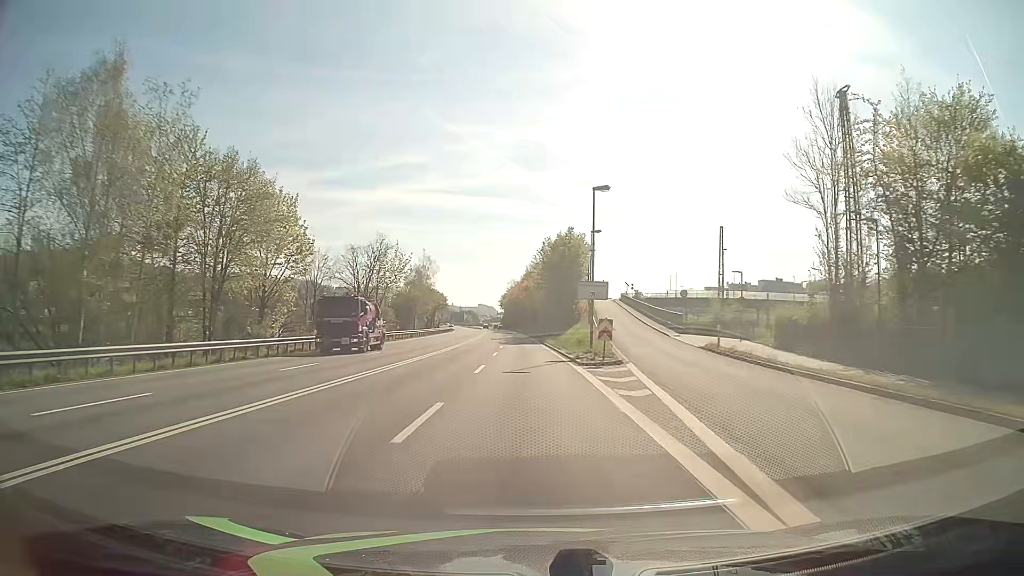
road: primary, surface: asphalt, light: Day
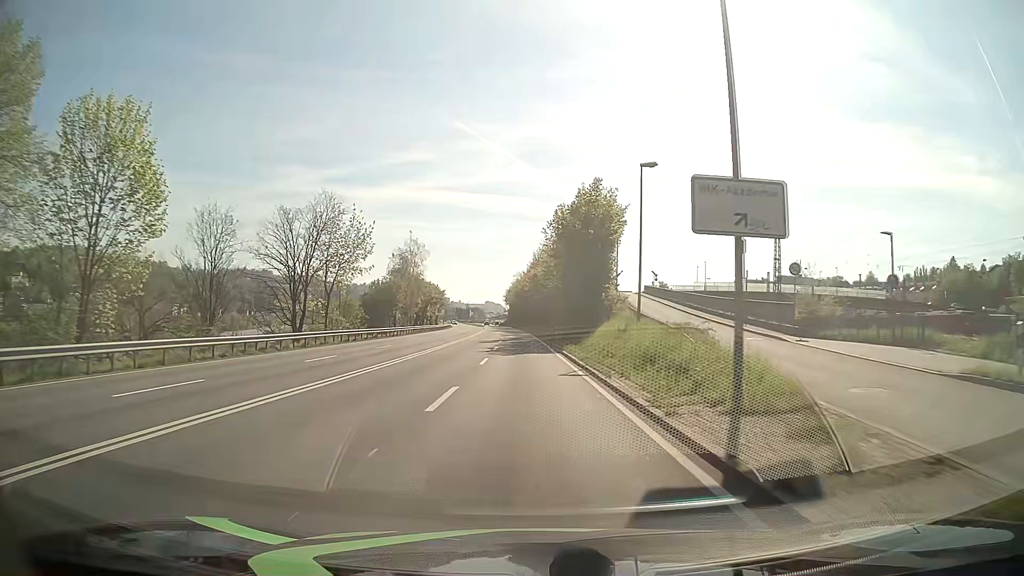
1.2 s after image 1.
(-0.1, +21.5) m; -1°
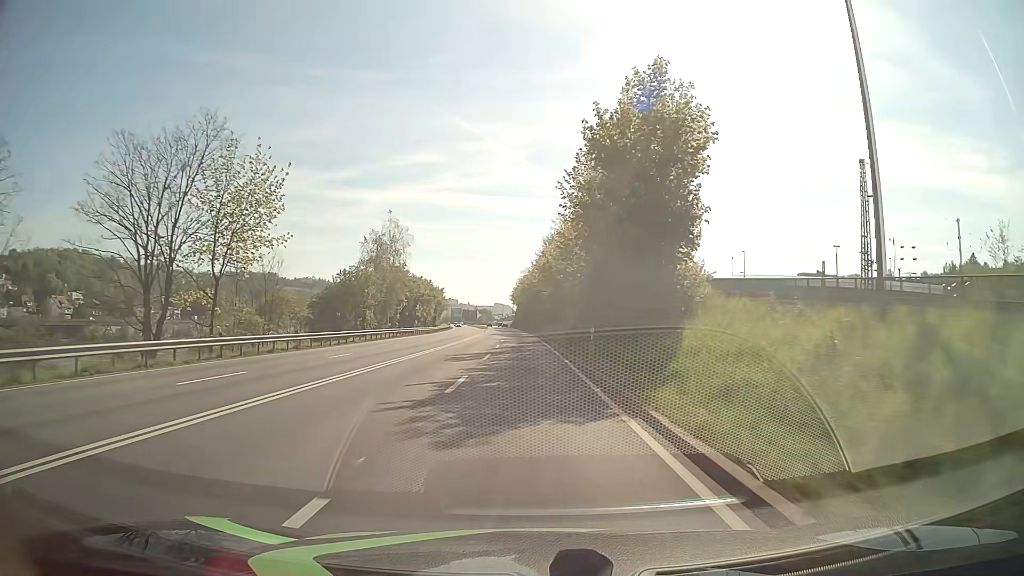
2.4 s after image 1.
(-0.1, +21.5) m; -1°
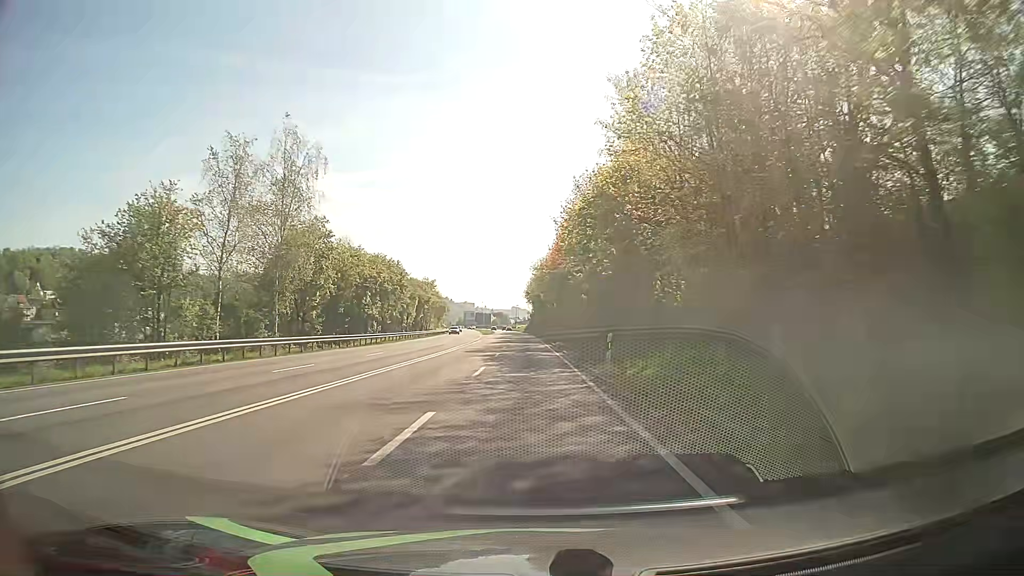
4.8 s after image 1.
(-0.7, +42.9) m; -1°
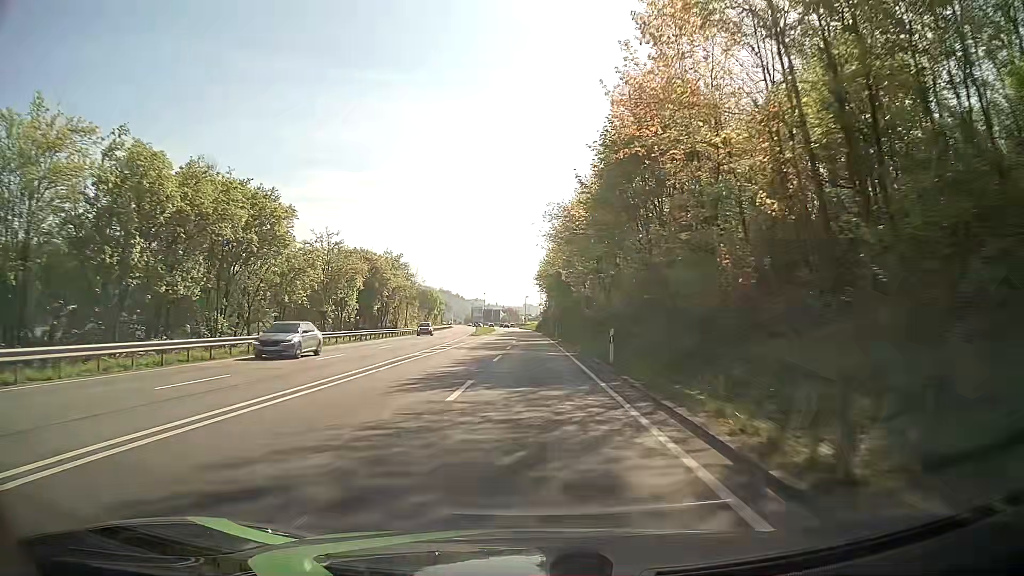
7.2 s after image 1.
(-0.6, +42.9) m; -1°
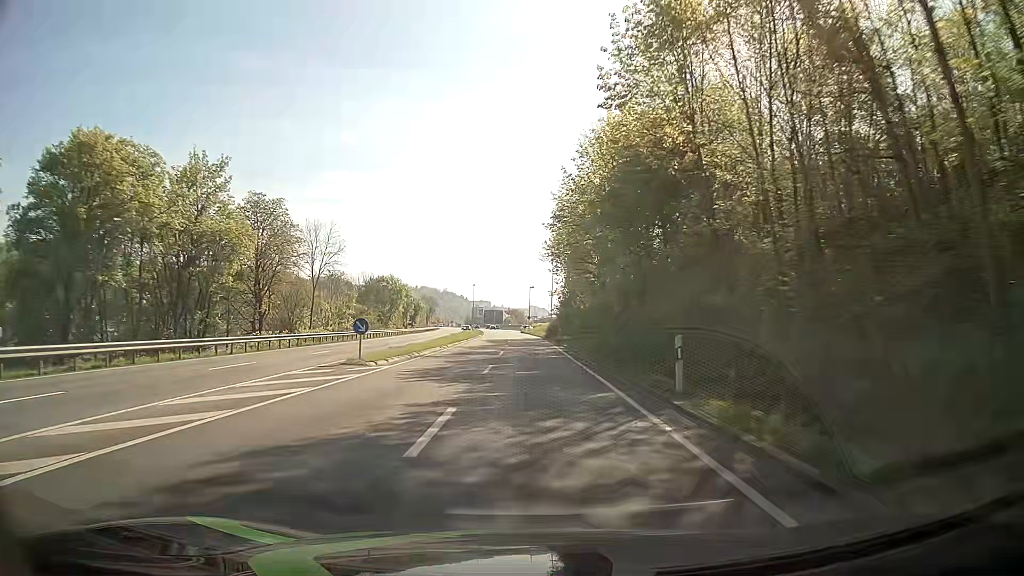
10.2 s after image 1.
(-0.5, +53.7) m; -1°
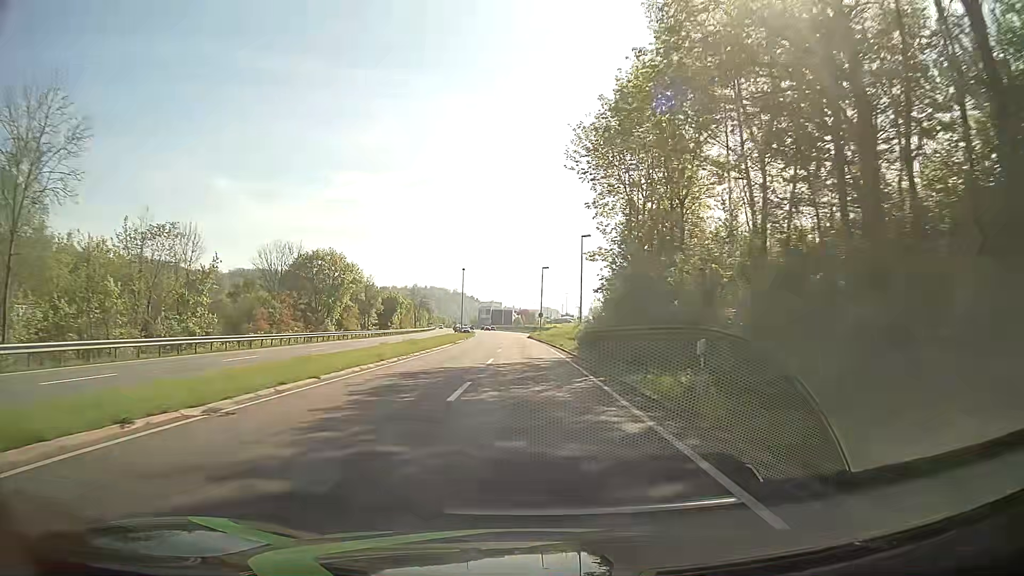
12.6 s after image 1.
(-0.3, +43.0) m; -1°
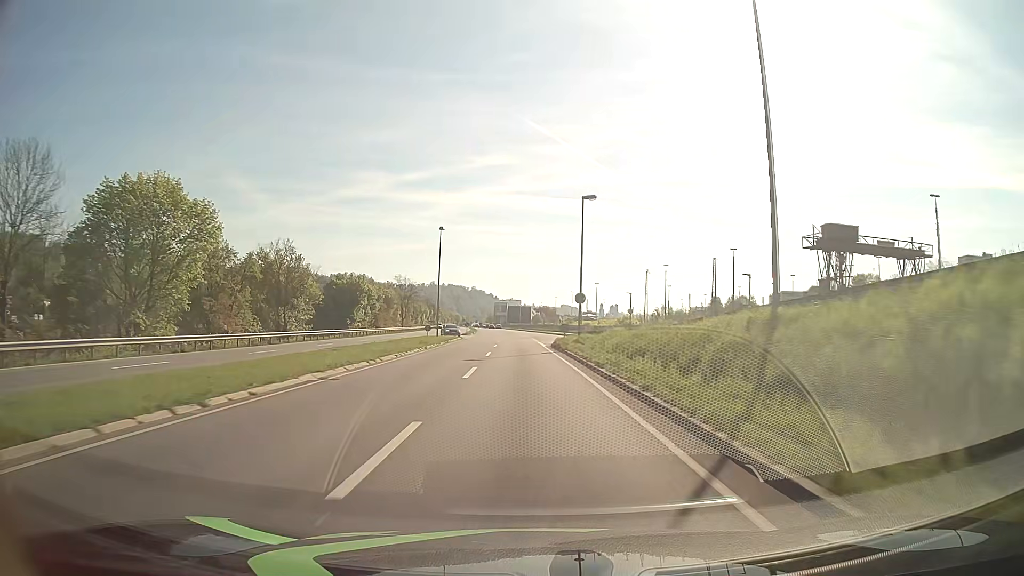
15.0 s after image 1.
(-0.4, +43.1) m; -2°
(0, +10) (0, +20) (0, +30) (-1, +40) (-1, +50) (-1, +60) (-2, +70) (-2, +80) (-3, +90) (-3, +100) m
